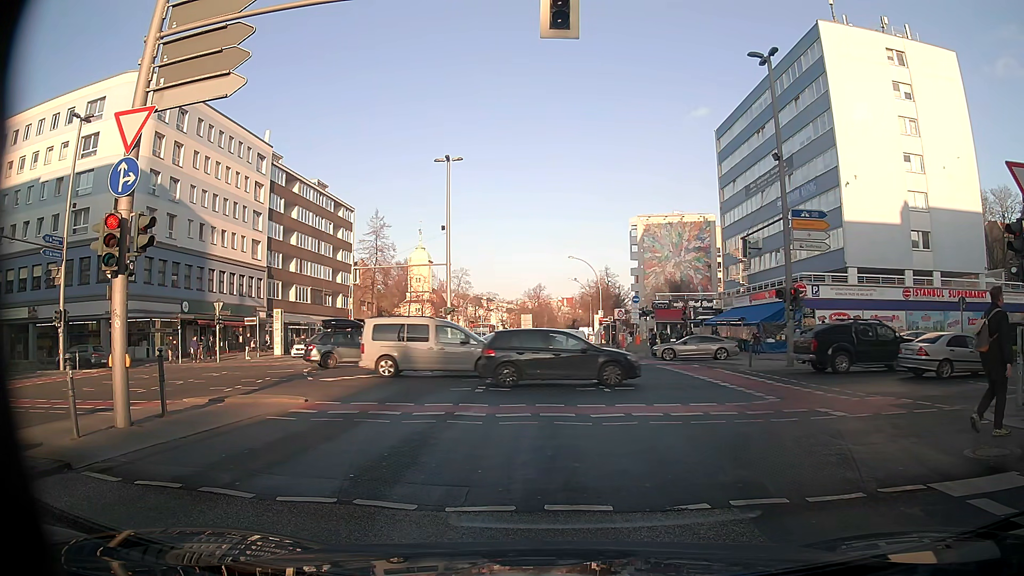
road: secondary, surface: asphalt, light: Day
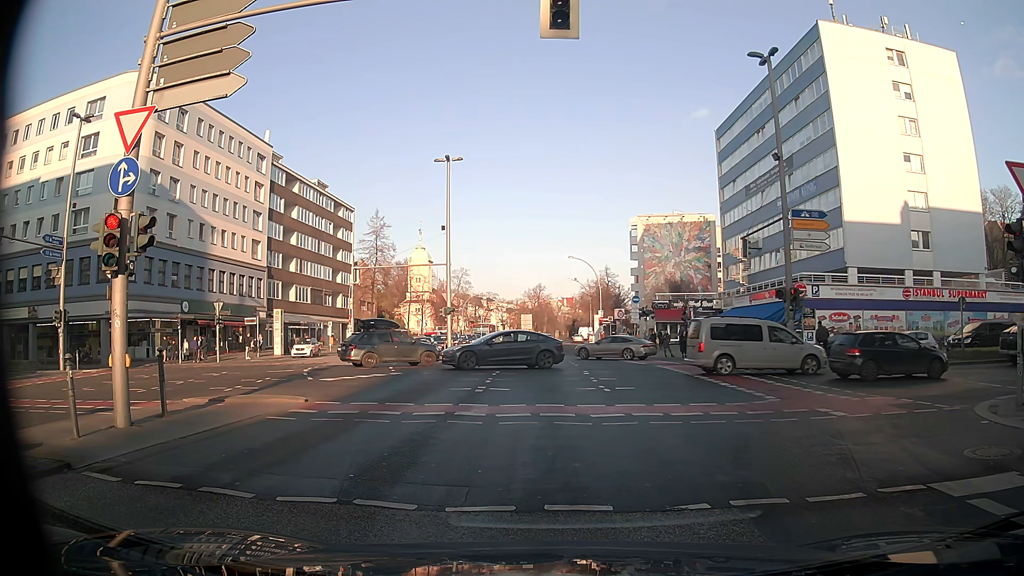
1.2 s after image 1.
(0.0, 0.0) m; 0°
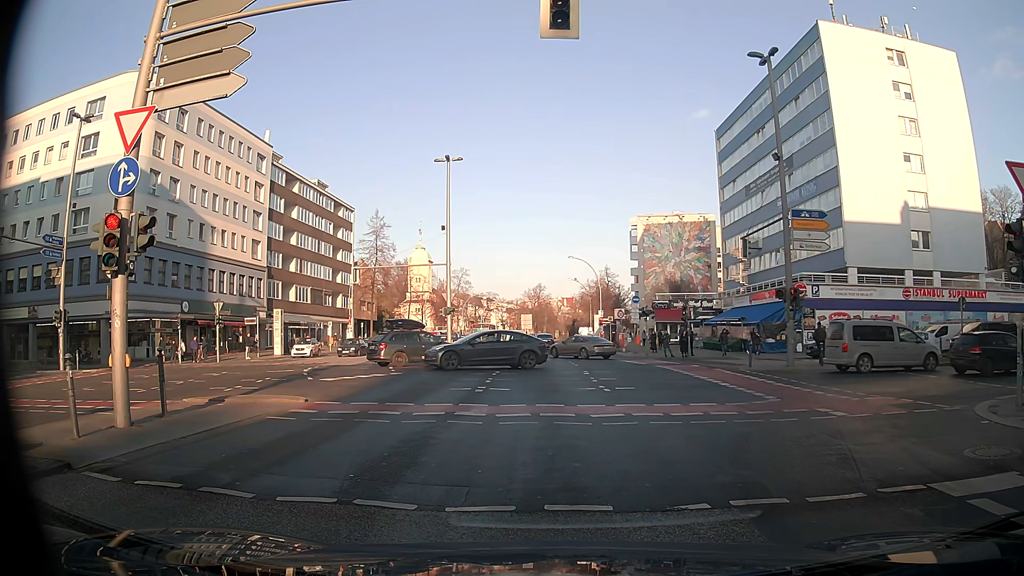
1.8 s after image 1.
(0.0, 0.0) m; 0°
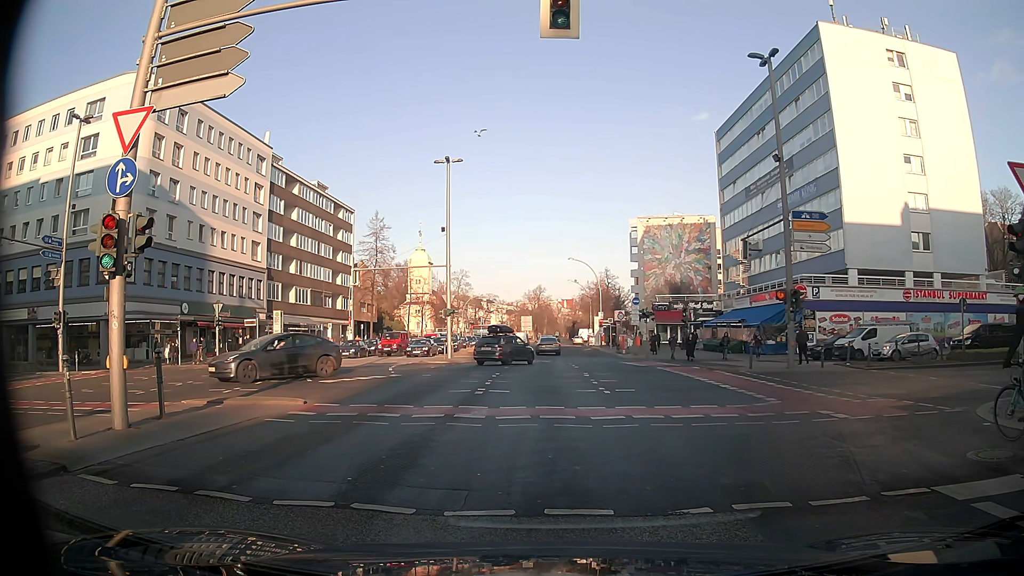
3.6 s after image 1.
(0.0, 0.0) m; 0°
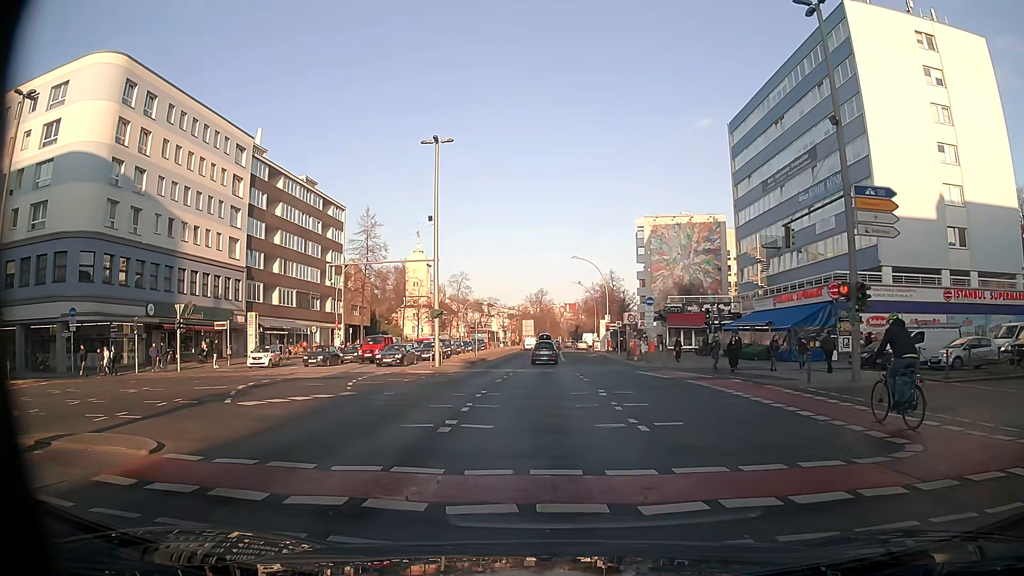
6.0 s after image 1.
(0.0, +6.1) m; 0°
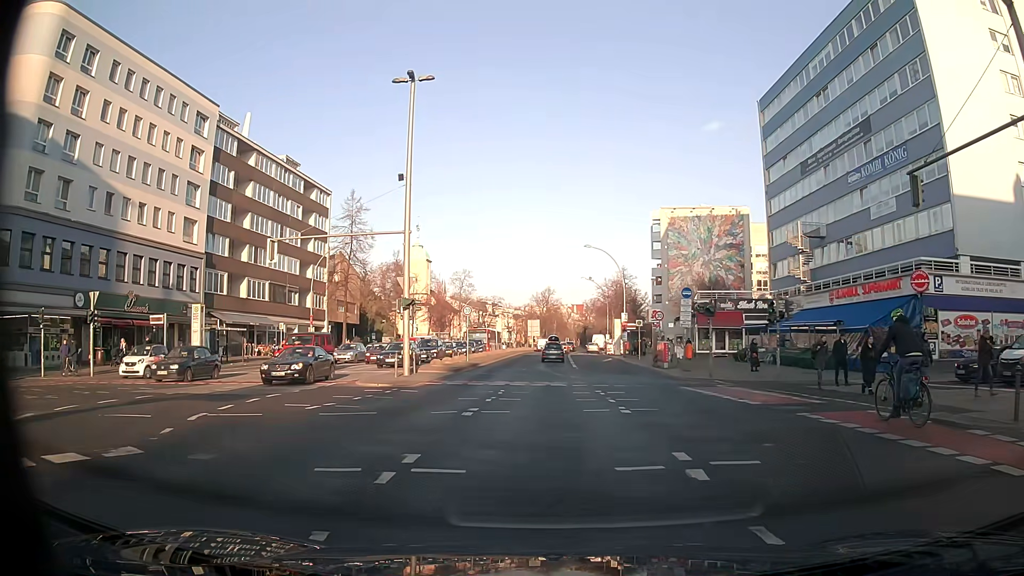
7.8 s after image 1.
(0.0, +10.0) m; -1°
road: primary
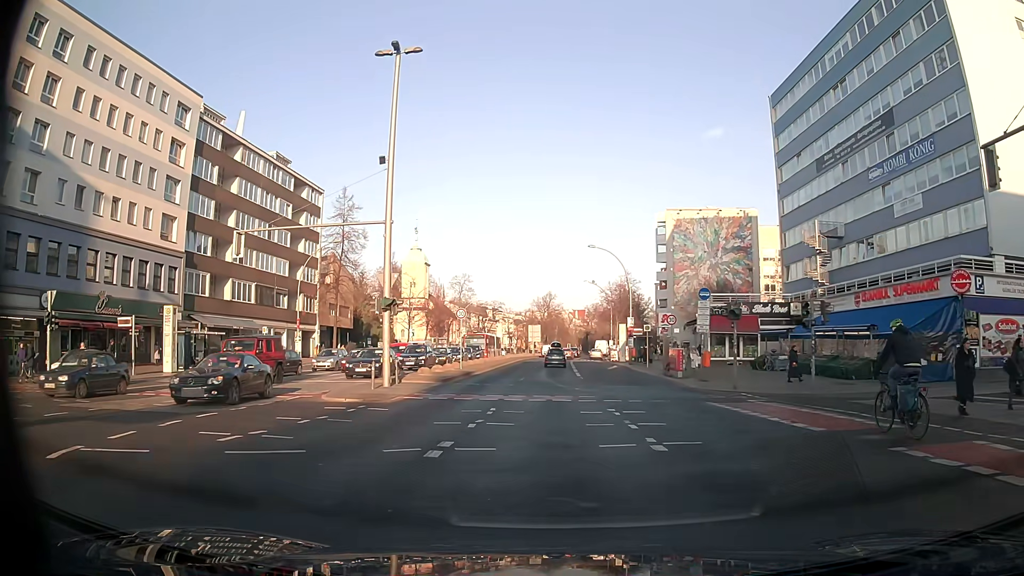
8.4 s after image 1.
(0.0, +3.8) m; 0°
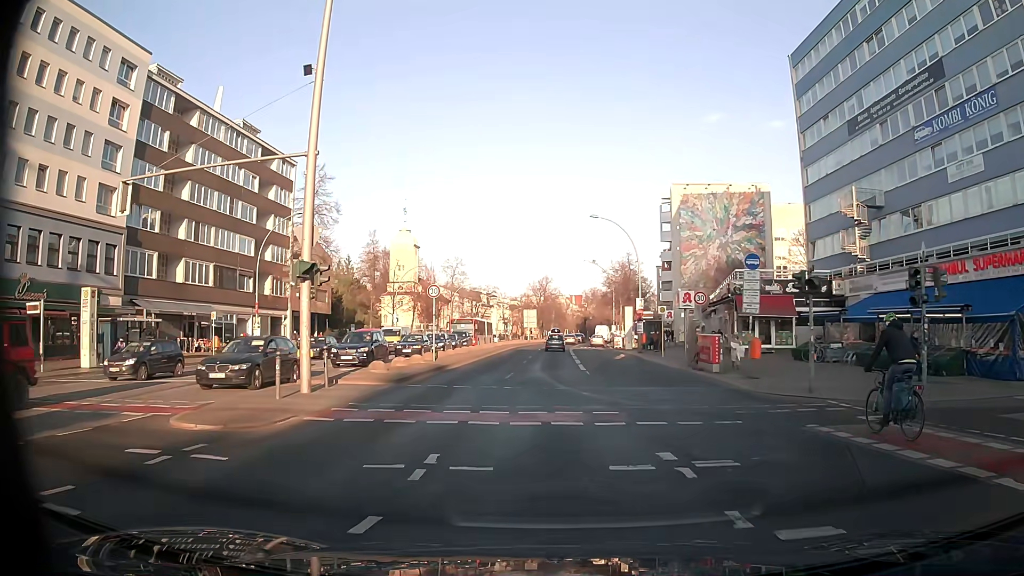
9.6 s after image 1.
(+0.1, +8.1) m; +1°
(0, +10) (0, +20) (0, +30) (0, +40) (0, +50) (0, +60) (0, +70) (+1, +80) (+2, +90) (+2, +100) m
